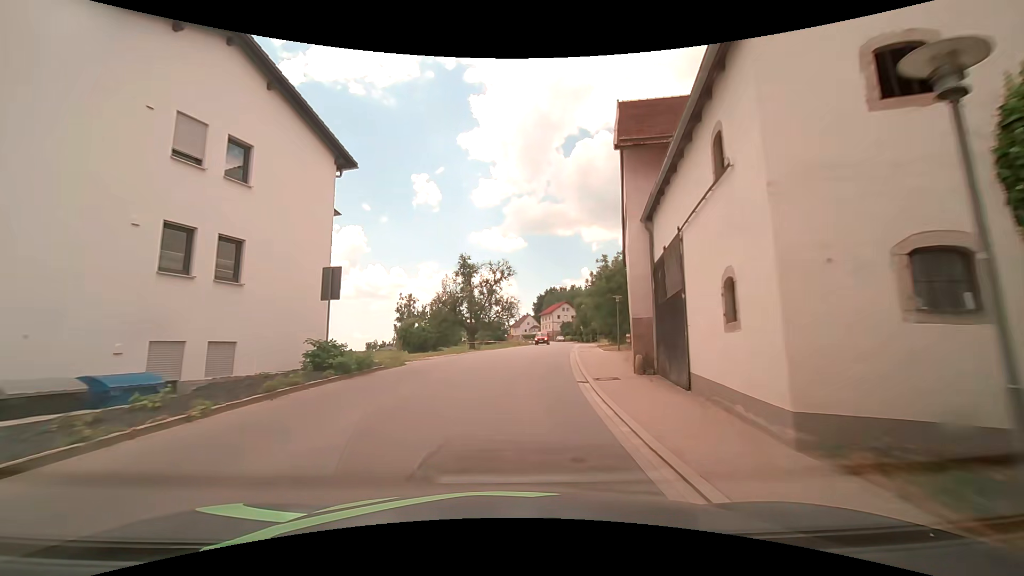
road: tertiary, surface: asphalt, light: Day
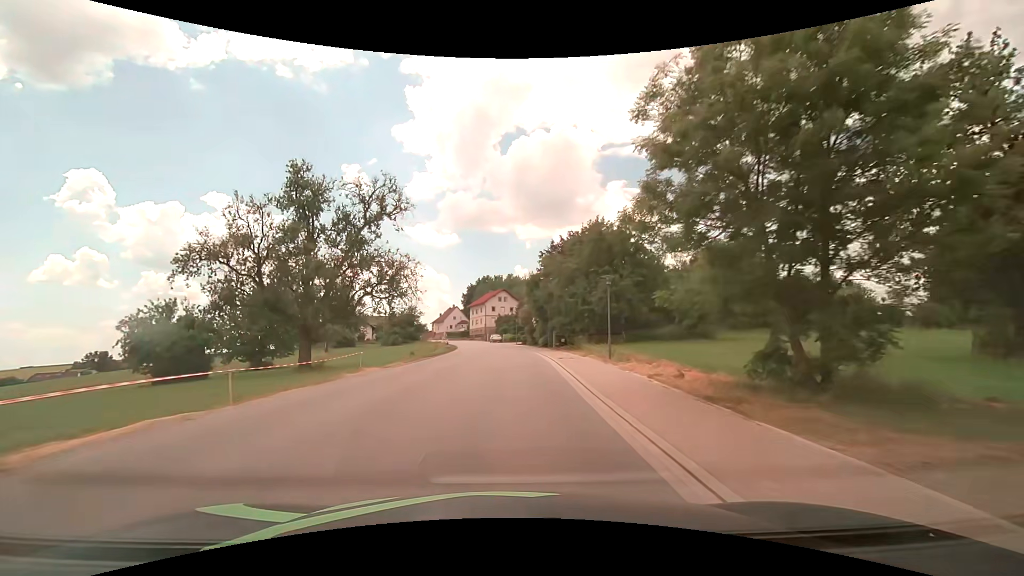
(+3.0, +38.2) m; +7°
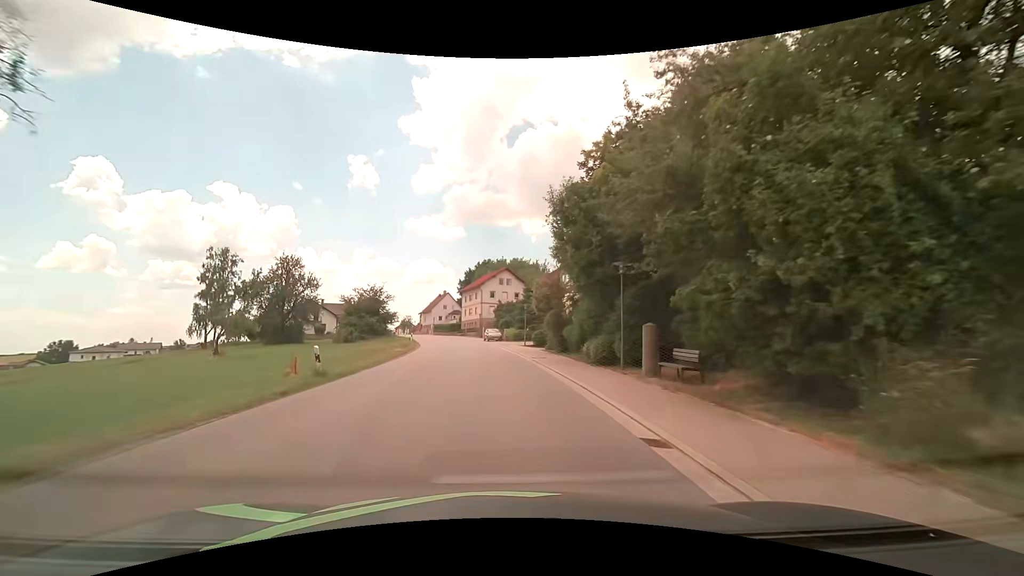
(+0.4, +30.7) m; 0°
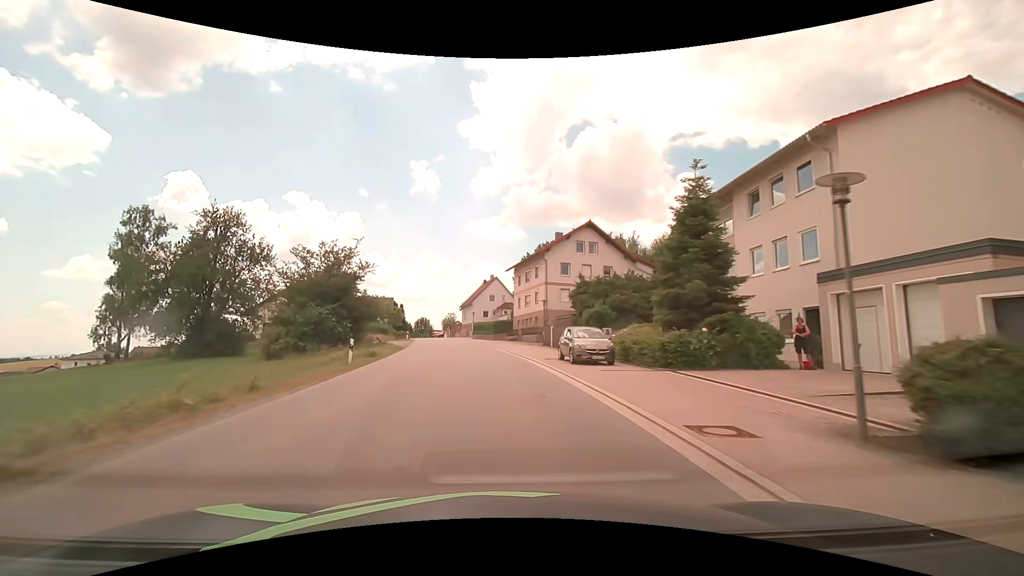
(-2.3, +38.3) m; -7°
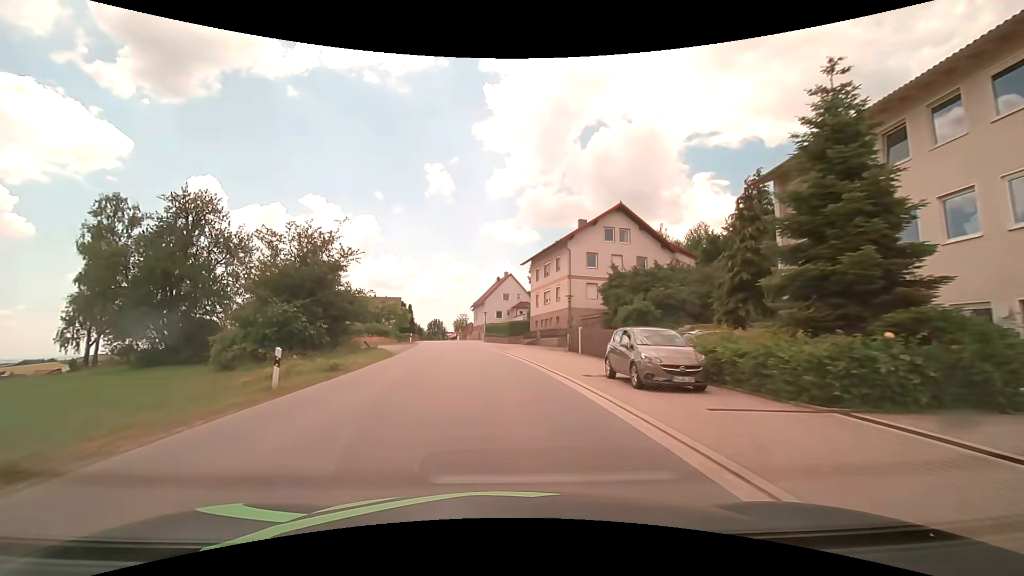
(-0.1, +7.6) m; -2°
